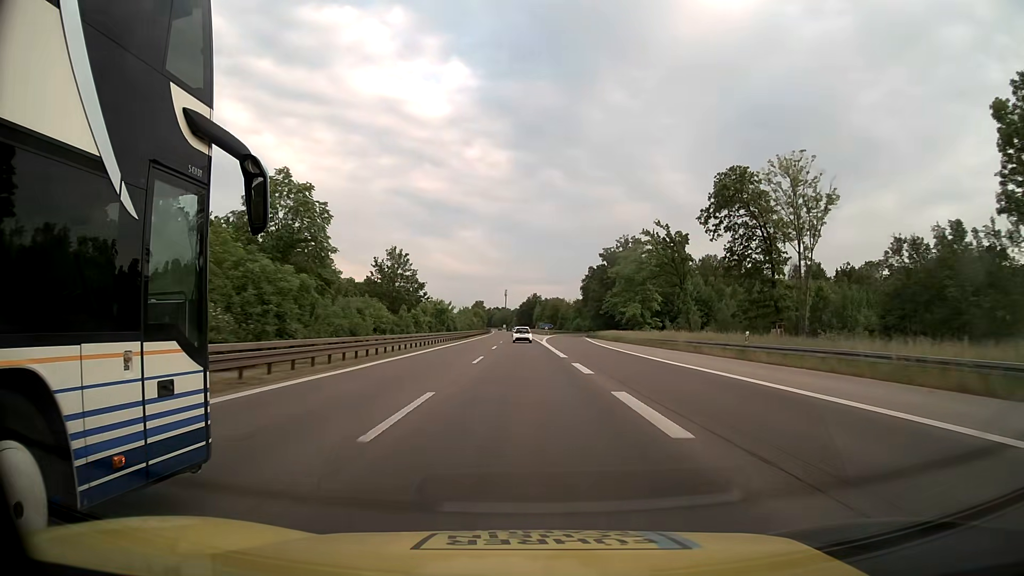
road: motorway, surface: asphalt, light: Day
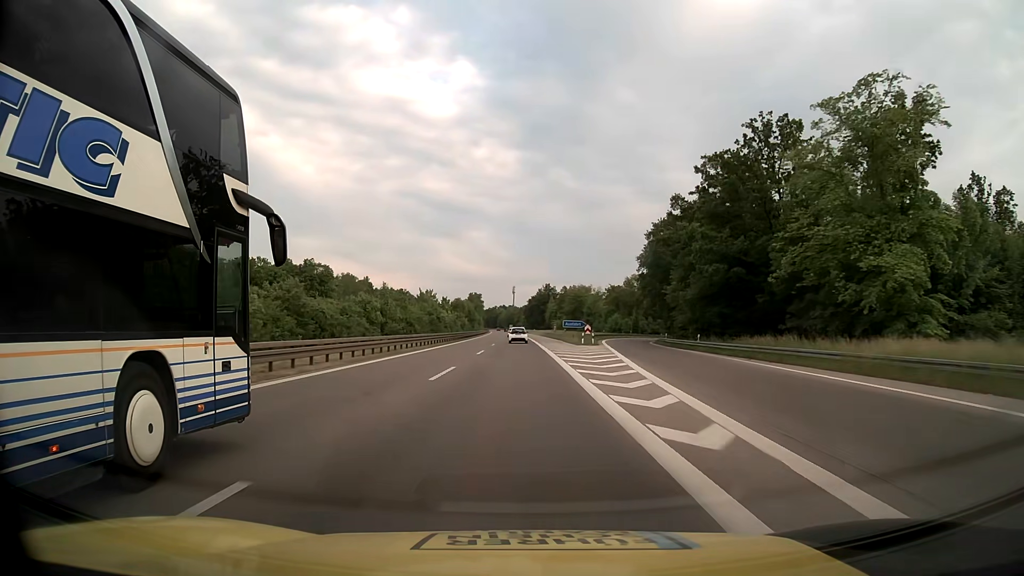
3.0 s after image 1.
(-0.2, +81.2) m; -1°
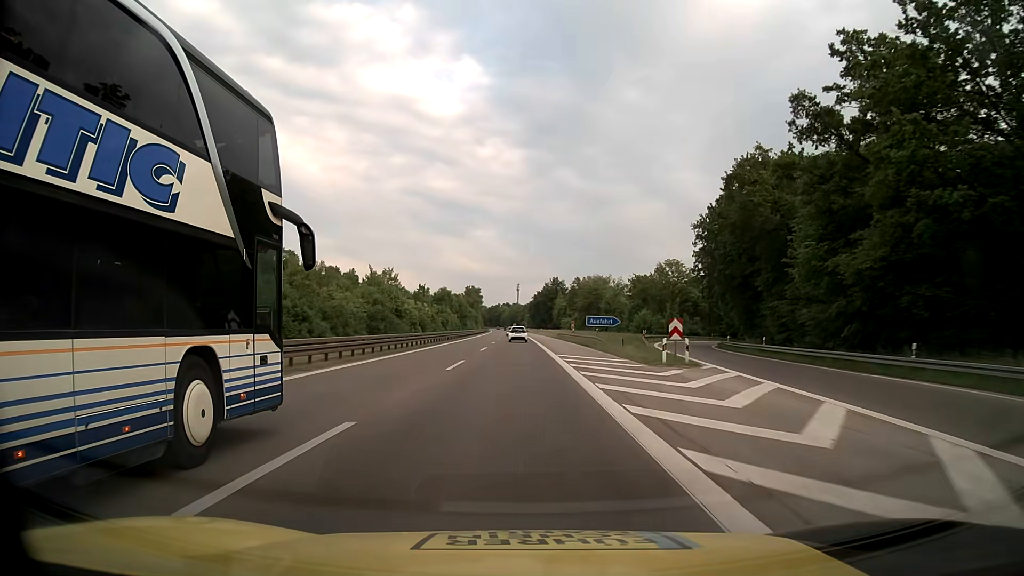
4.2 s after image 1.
(0.0, +32.5) m; 0°
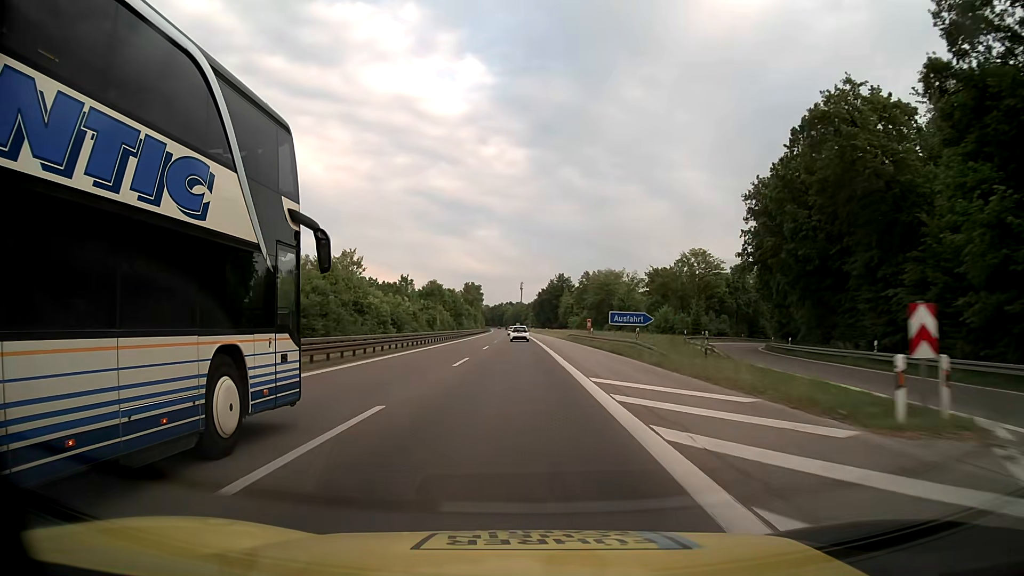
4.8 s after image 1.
(0.0, +16.2) m; 0°
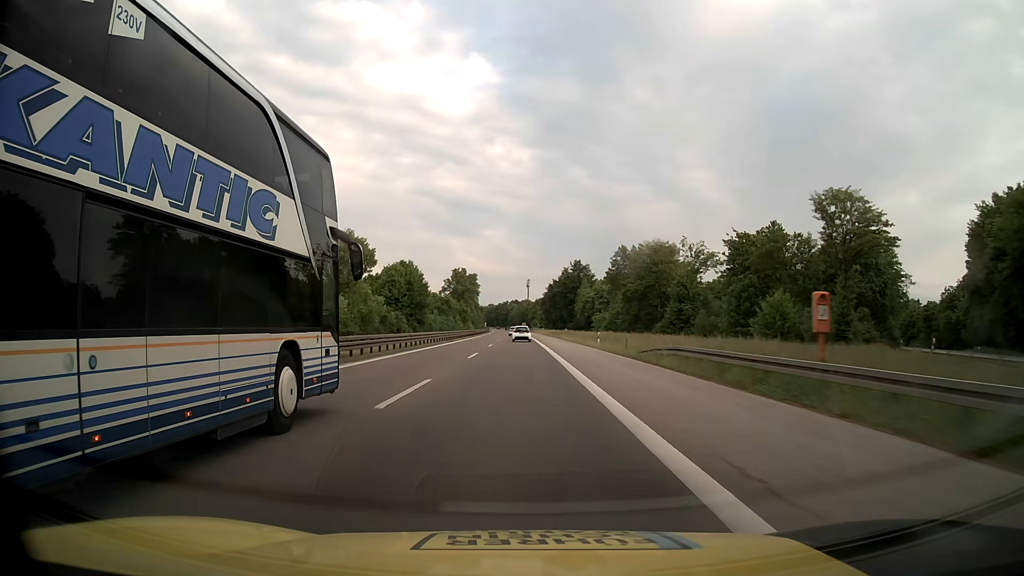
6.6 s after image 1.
(-0.4, +48.6) m; -1°
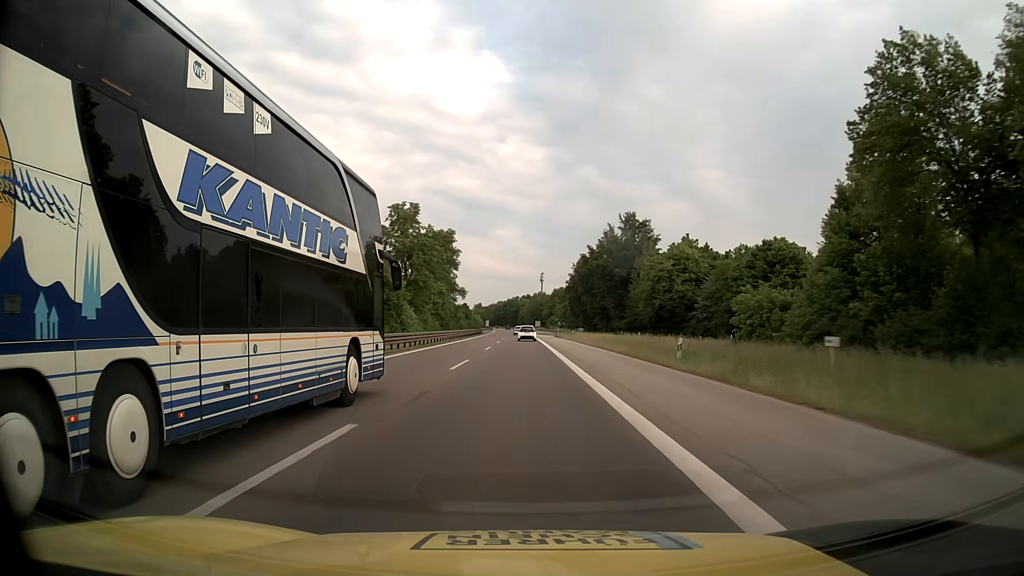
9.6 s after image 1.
(-0.7, +80.8) m; -1°
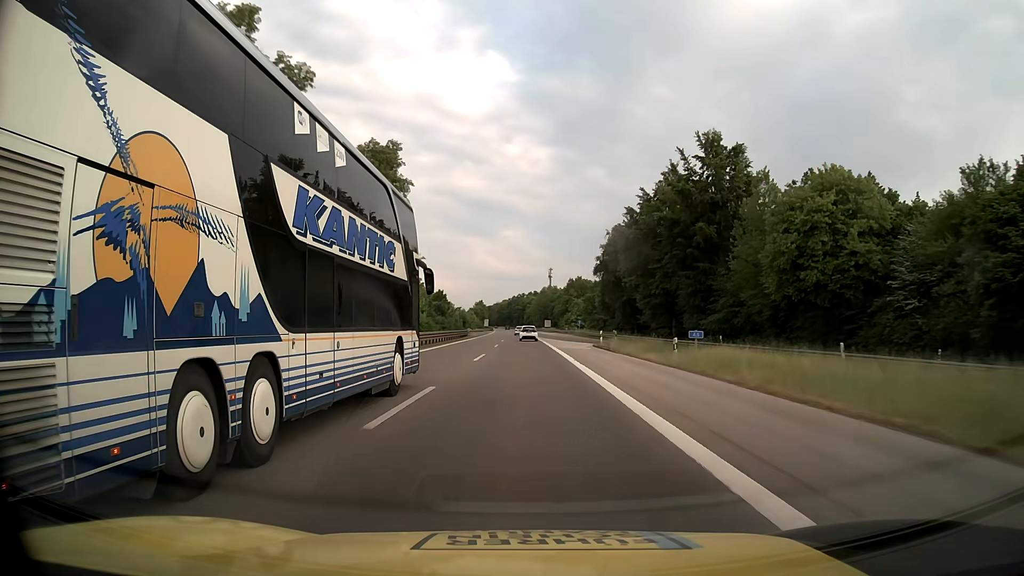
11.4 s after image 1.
(-0.3, +48.5) m; -1°
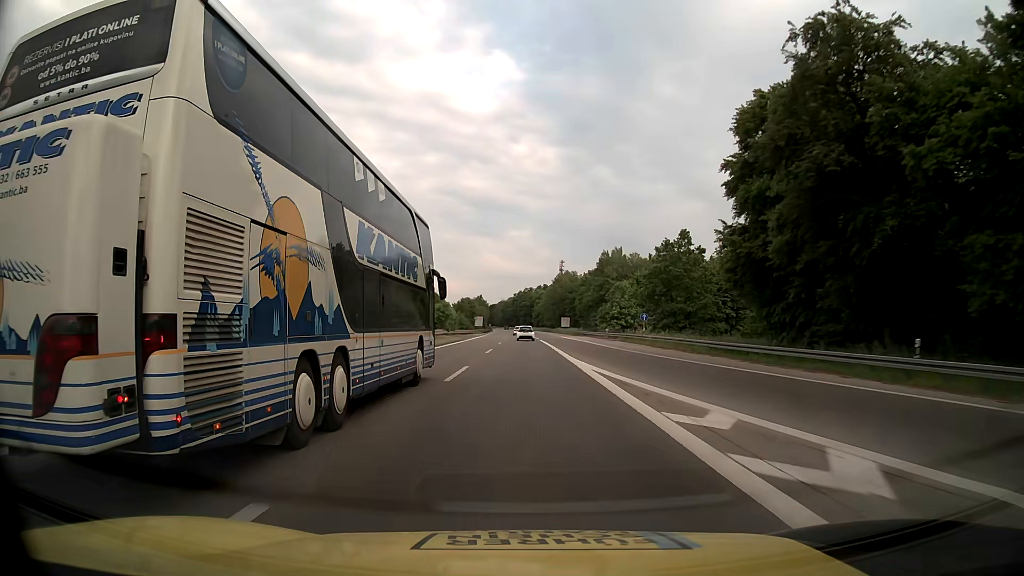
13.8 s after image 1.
(-0.3, +64.6) m; 0°
(0, +10) (0, +20) (0, +30) (0, +40) (0, +50) (-1, +60) (-1, +70) (-1, +80) (-1, +90) (-1, +100) m
